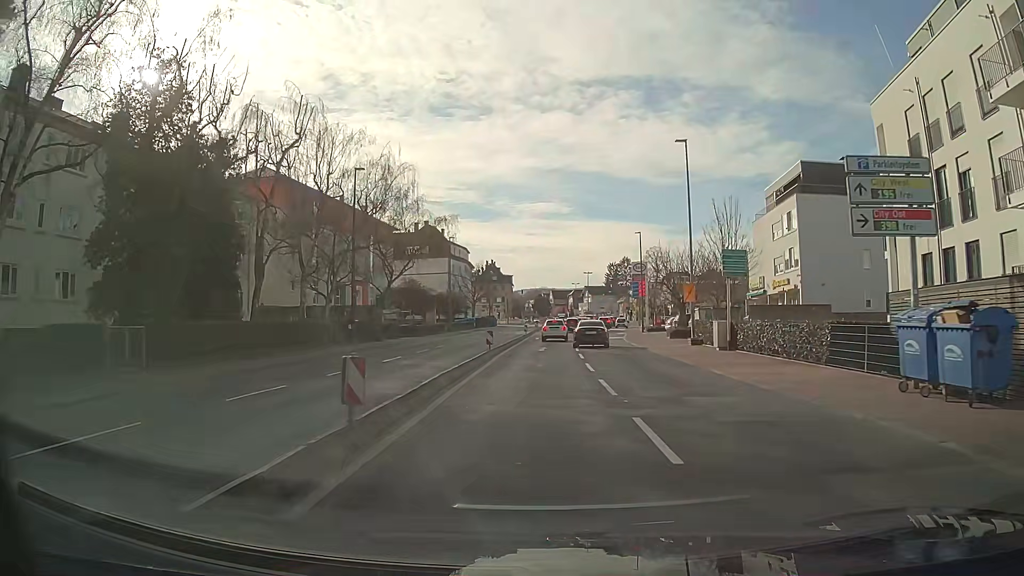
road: tertiary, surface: asphalt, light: Day
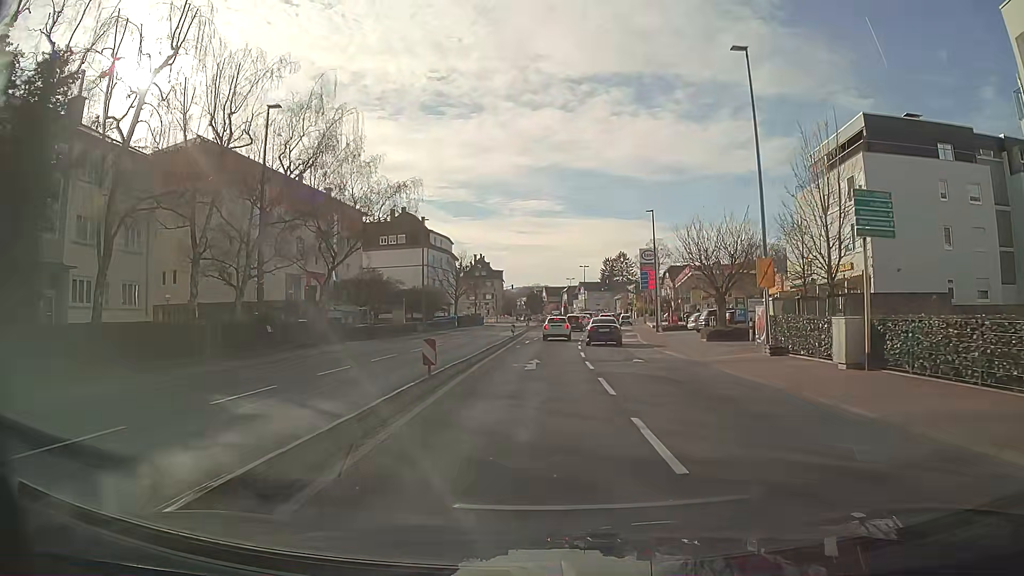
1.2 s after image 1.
(0.0, +12.3) m; 0°
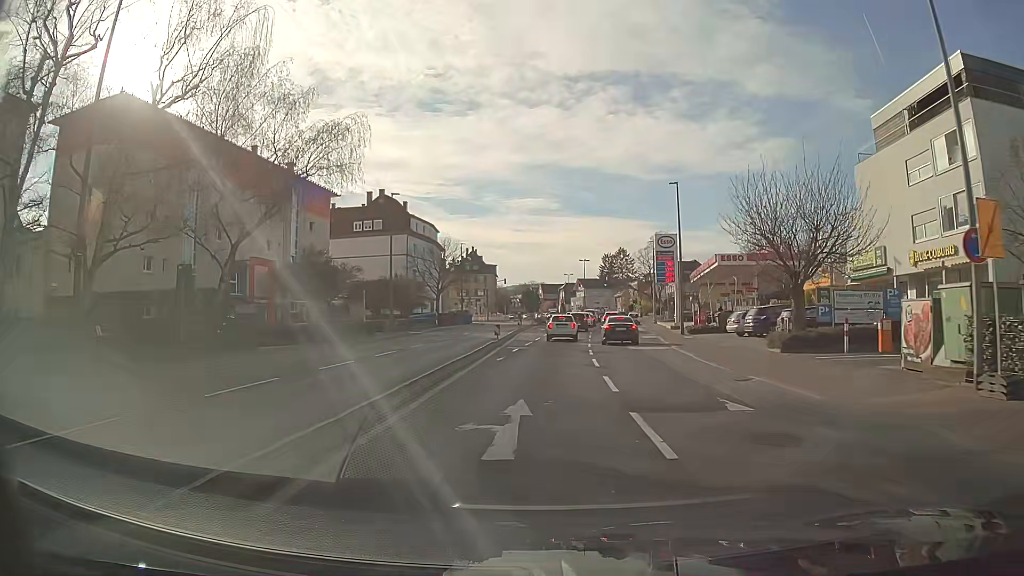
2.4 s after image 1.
(0.0, +11.6) m; 0°
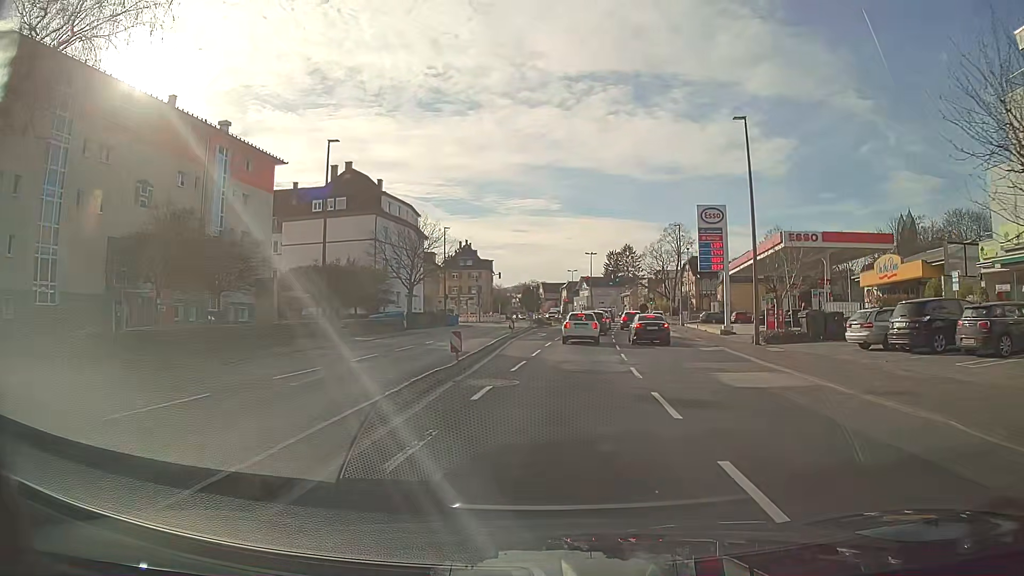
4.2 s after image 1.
(+0.1, +15.5) m; +1°
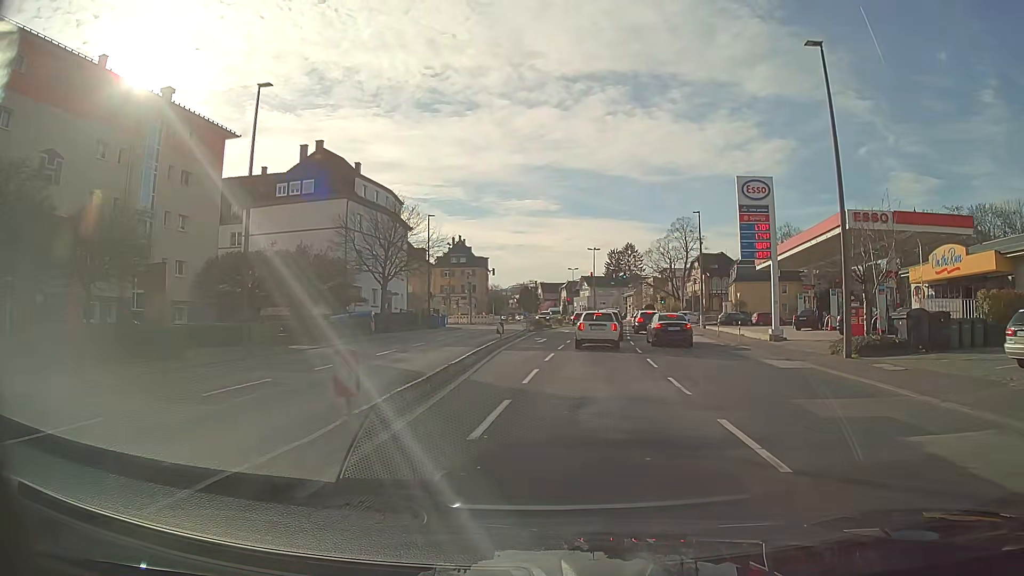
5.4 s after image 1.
(0.0, +9.2) m; 0°
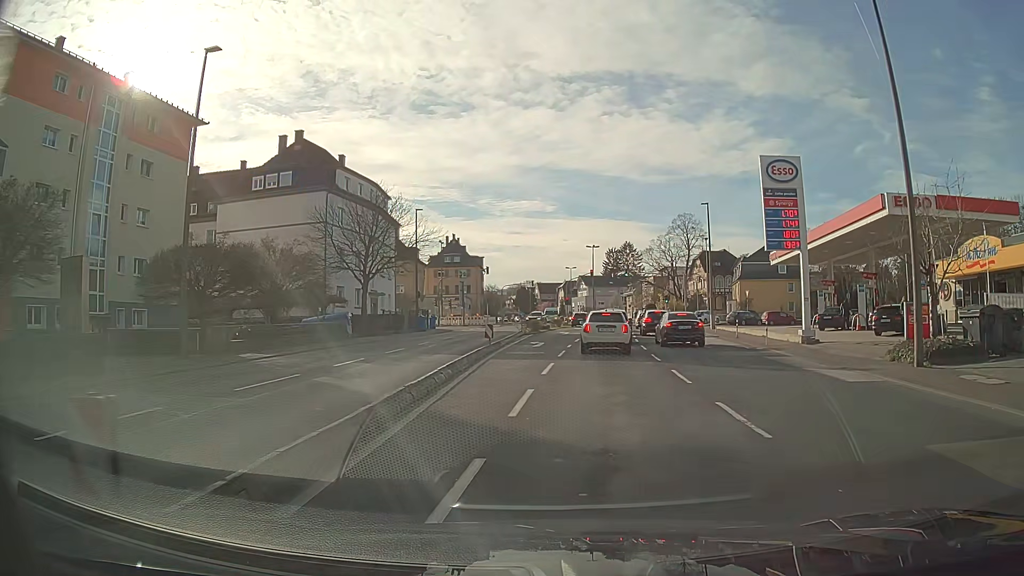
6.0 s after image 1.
(0.0, +4.4) m; -1°
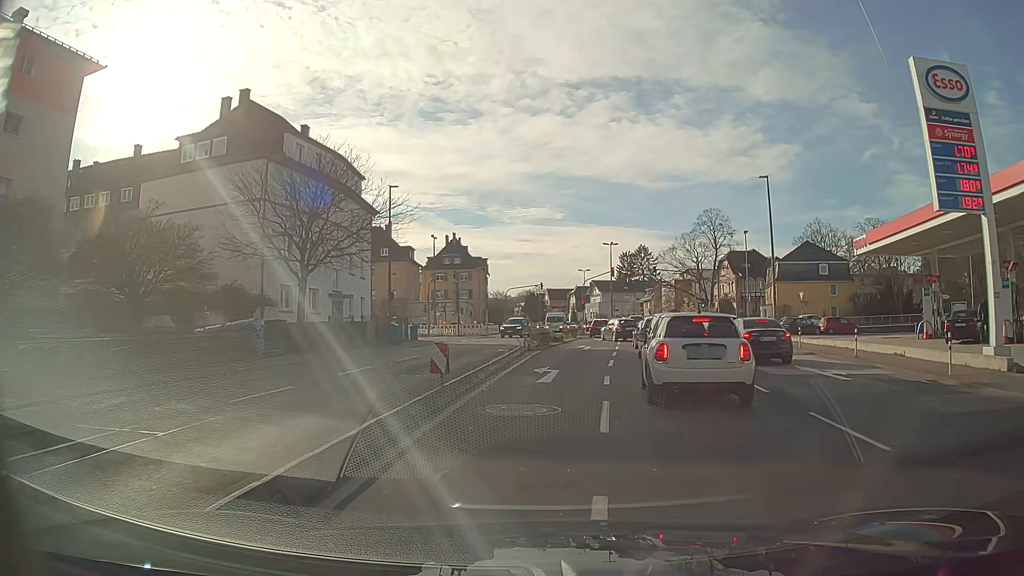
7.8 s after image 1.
(+0.3, +13.2) m; +1°
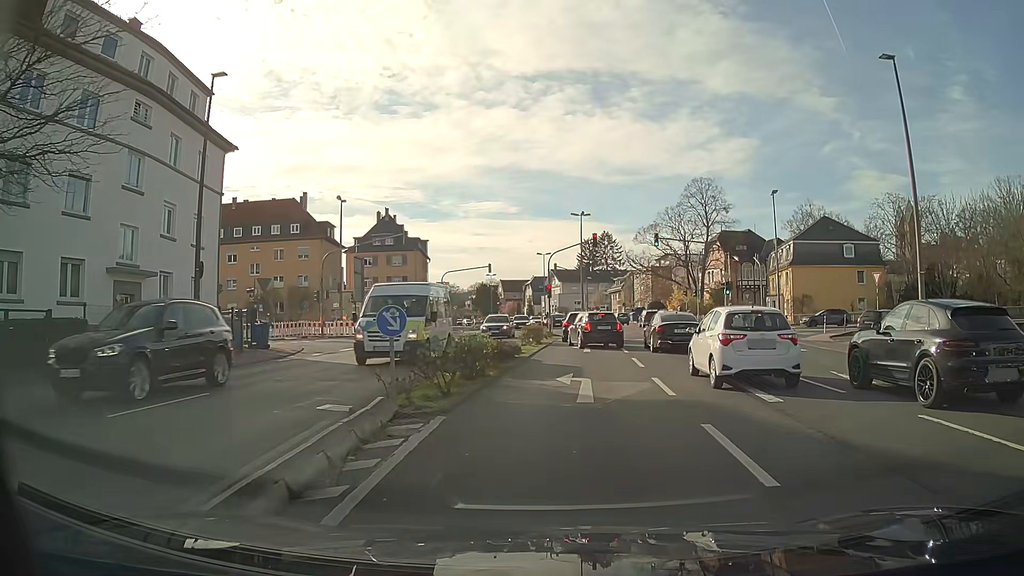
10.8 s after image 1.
(+0.3, +20.8) m; +3°
